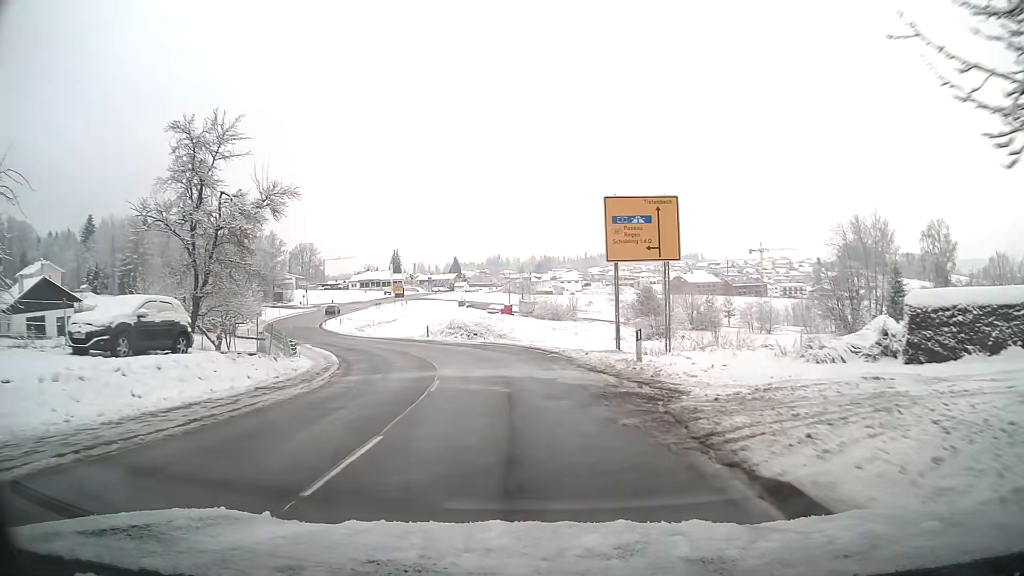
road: tertiary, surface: asphalt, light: Day
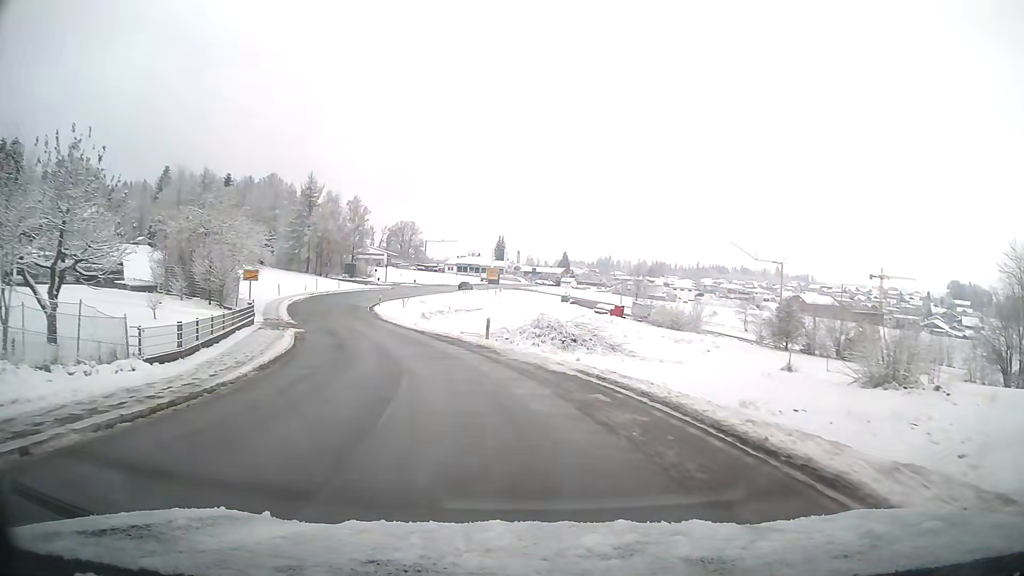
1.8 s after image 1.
(-1.5, +20.5) m; -10°
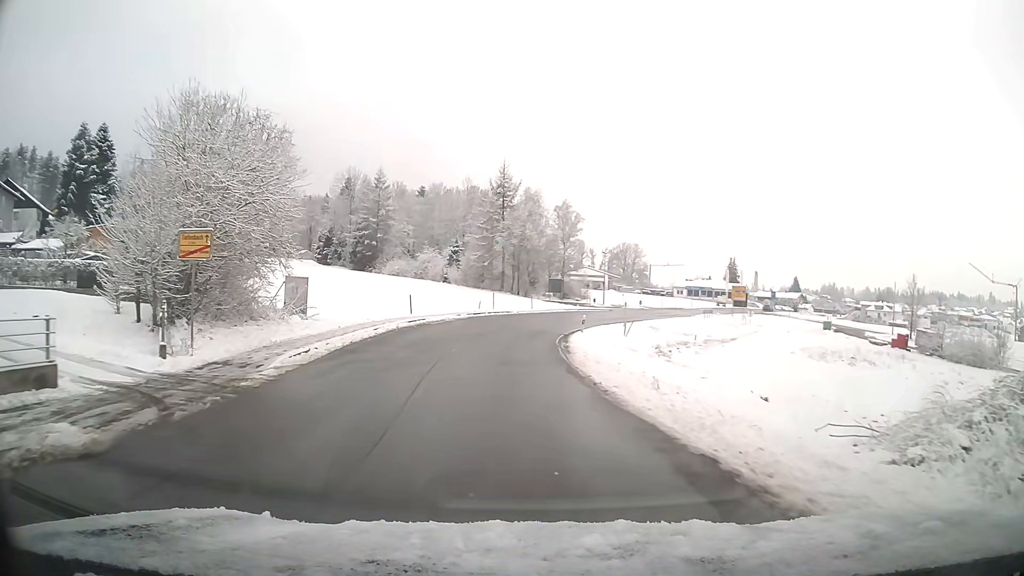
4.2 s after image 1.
(-4.4, +27.1) m; -18°
